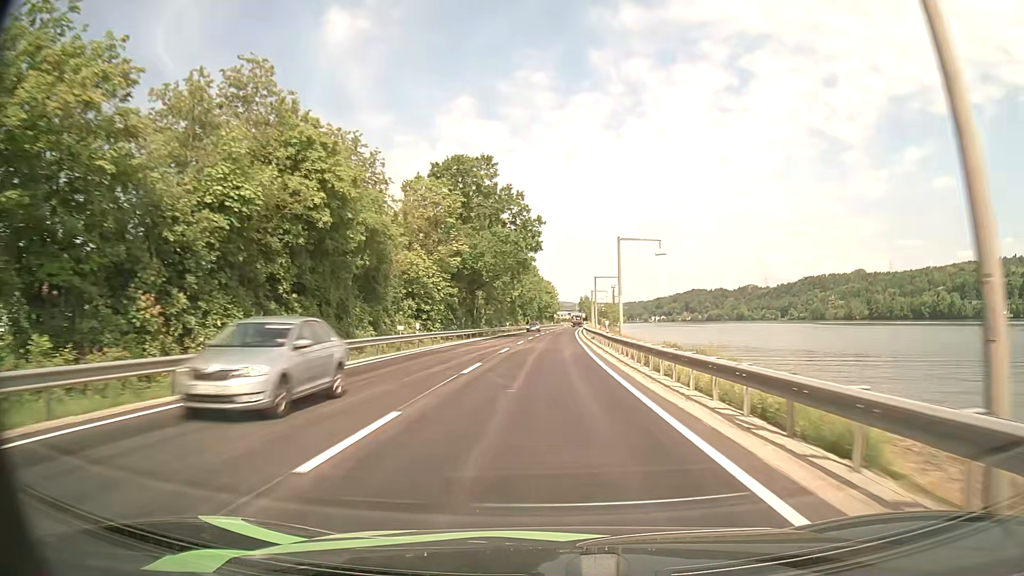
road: primary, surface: asphalt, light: Day
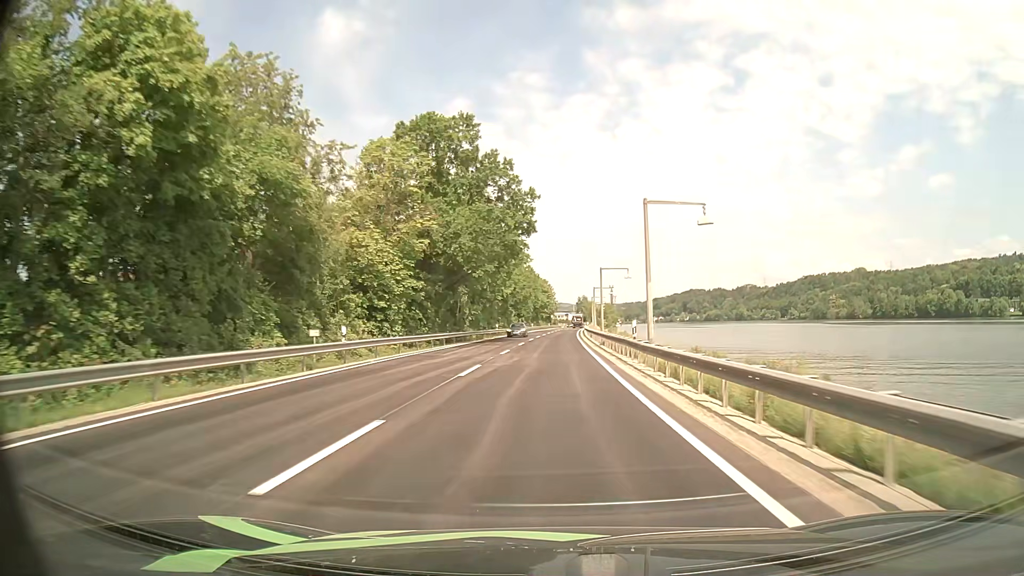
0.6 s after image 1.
(0.0, +12.8) m; 0°
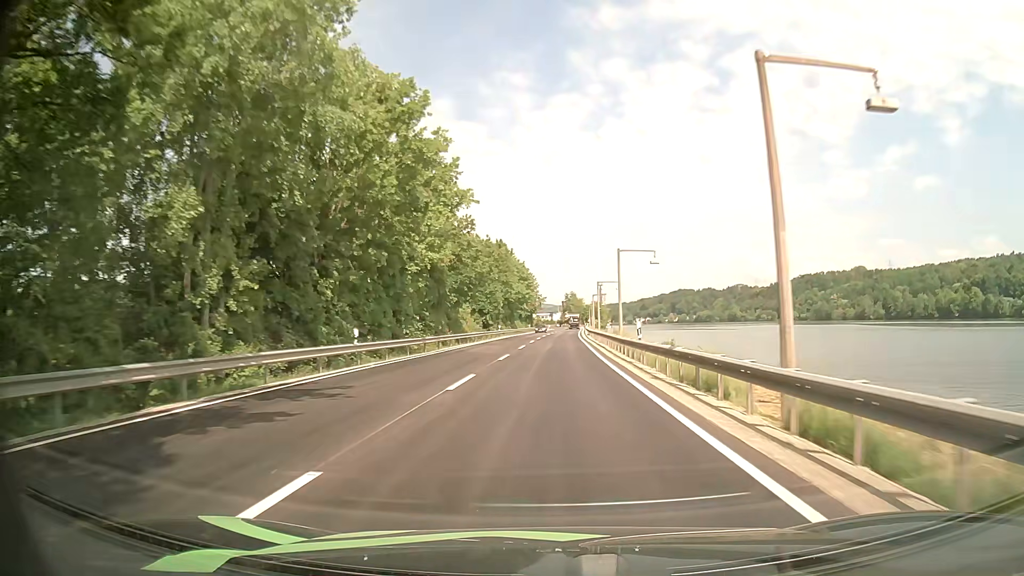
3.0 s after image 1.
(+0.6, +51.5) m; +1°
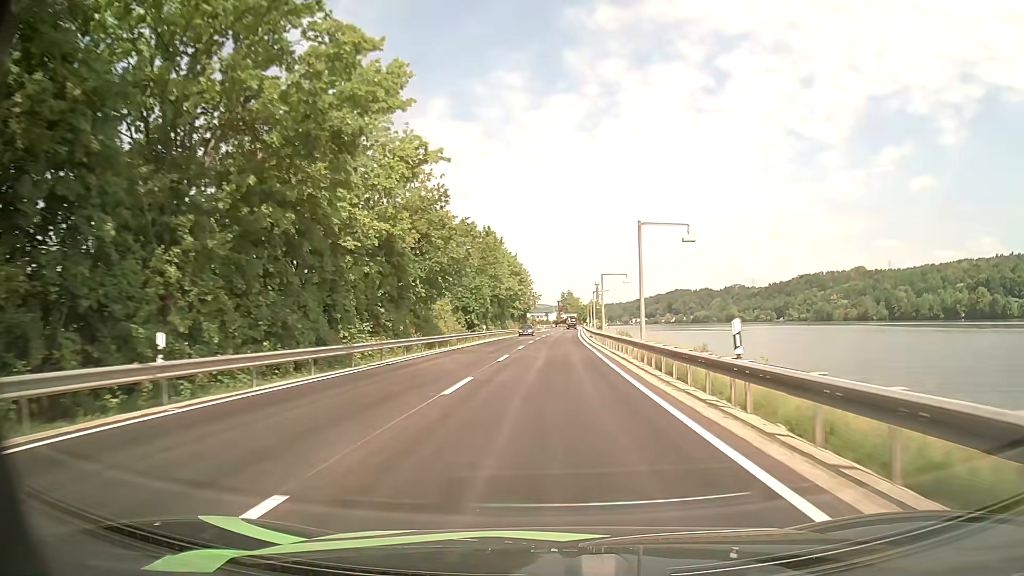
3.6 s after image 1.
(0.0, +12.9) m; 0°
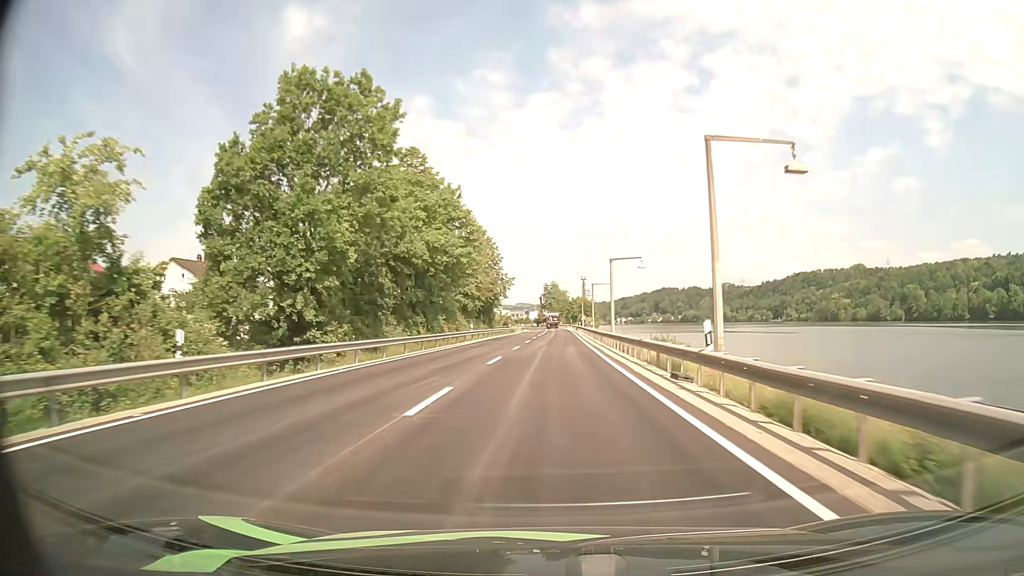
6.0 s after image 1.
(+1.1, +51.5) m; +2°
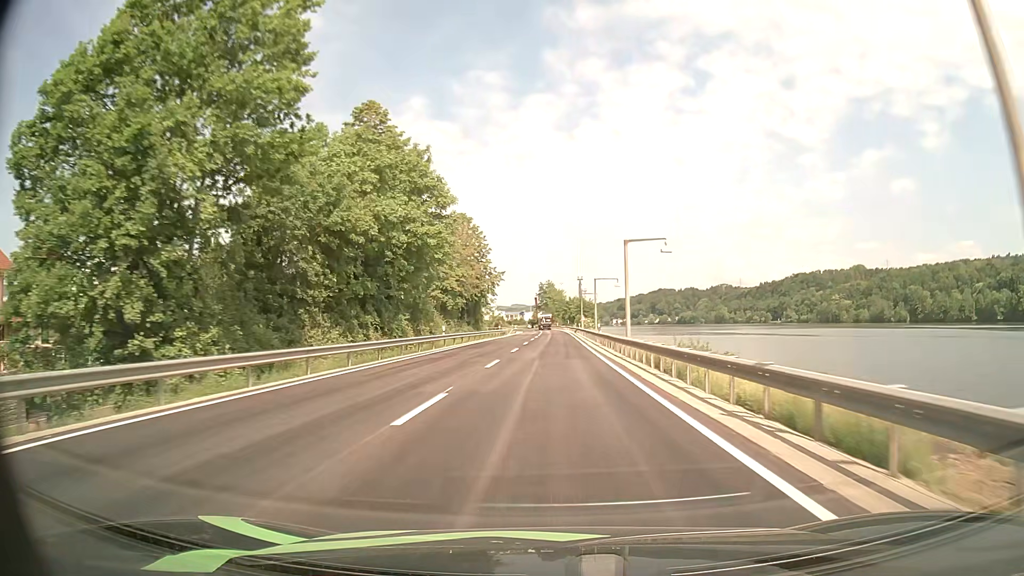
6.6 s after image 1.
(0.0, +12.8) m; 0°
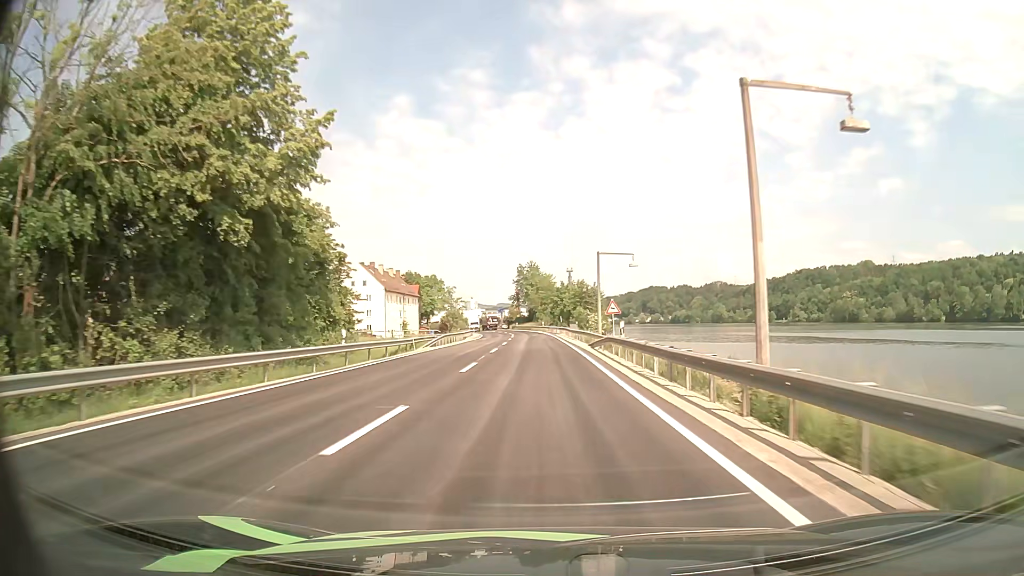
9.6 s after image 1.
(+0.9, +62.1) m; +1°
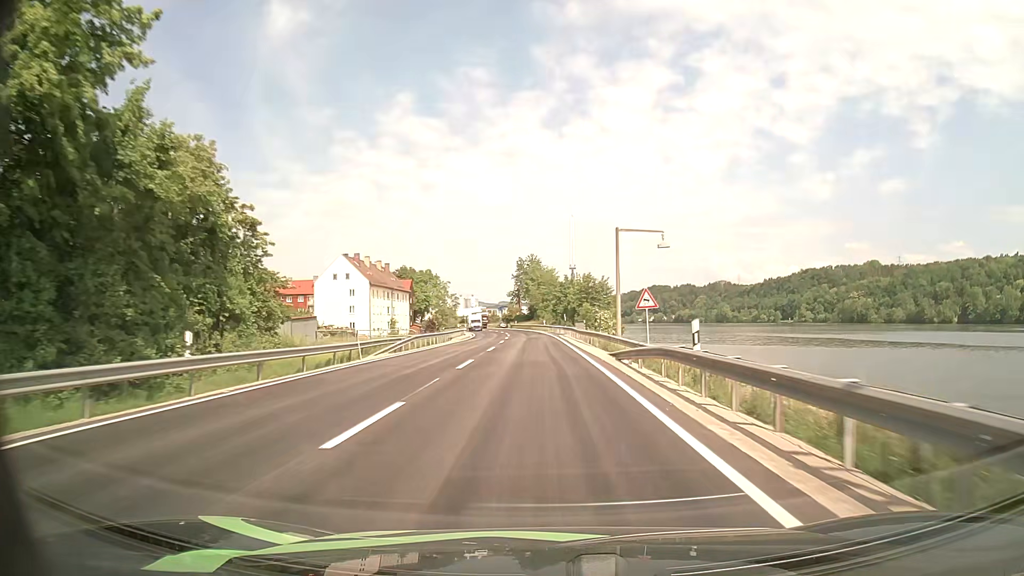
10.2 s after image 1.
(0.0, +11.8) m; 0°
